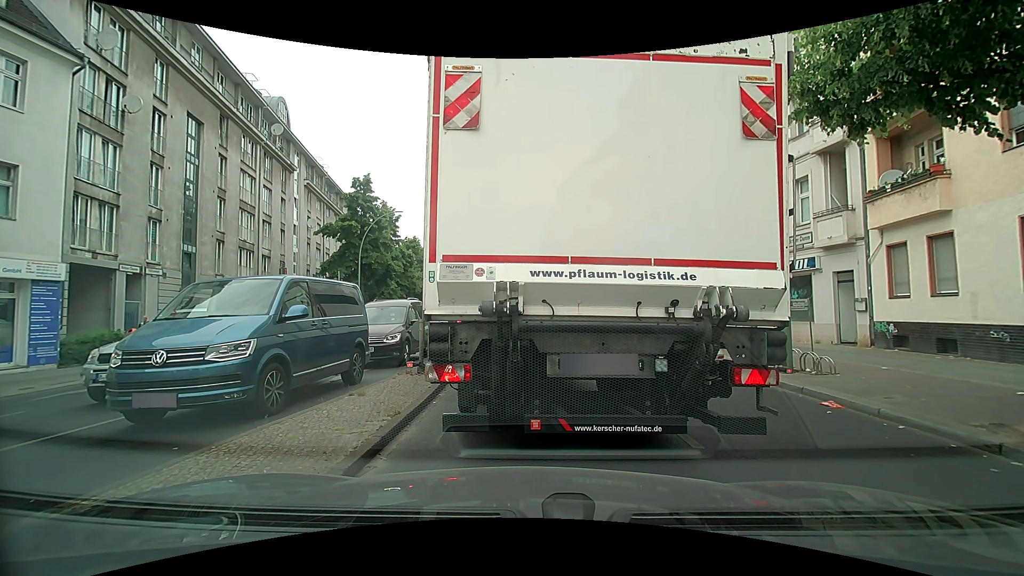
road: secondary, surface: asphalt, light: Day
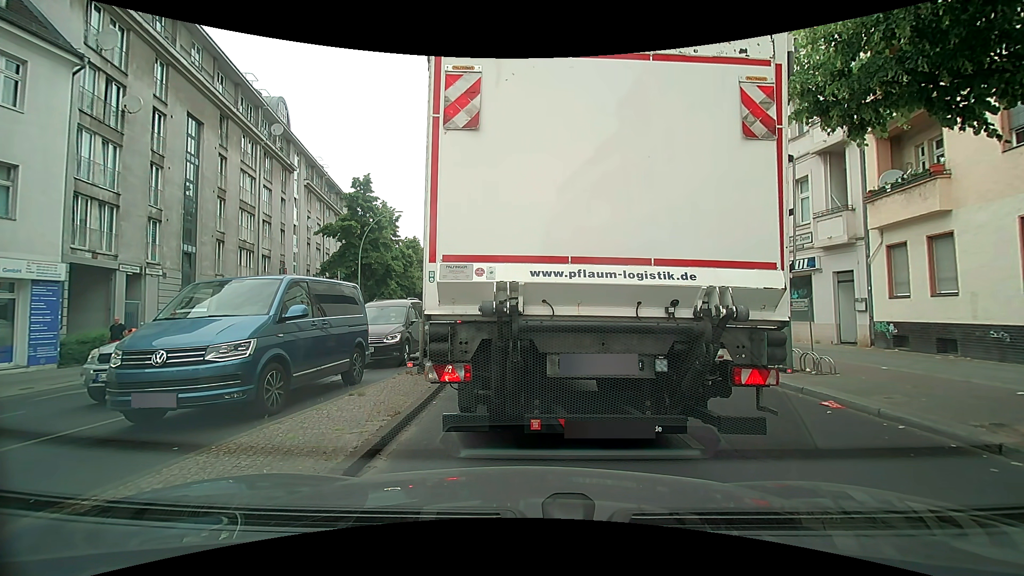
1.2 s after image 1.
(0.0, 0.0) m; 0°
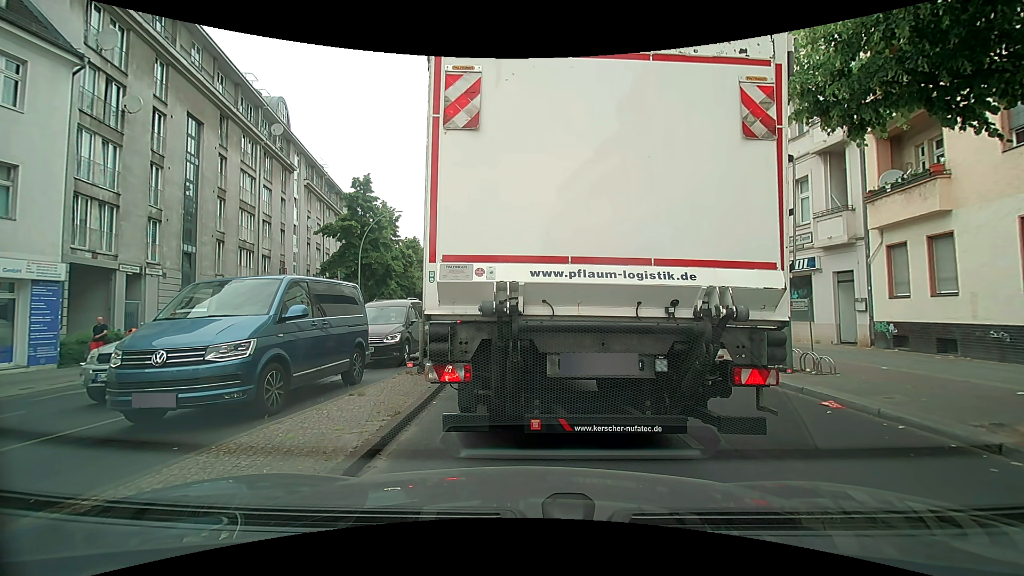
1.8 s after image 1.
(0.0, 0.0) m; 0°
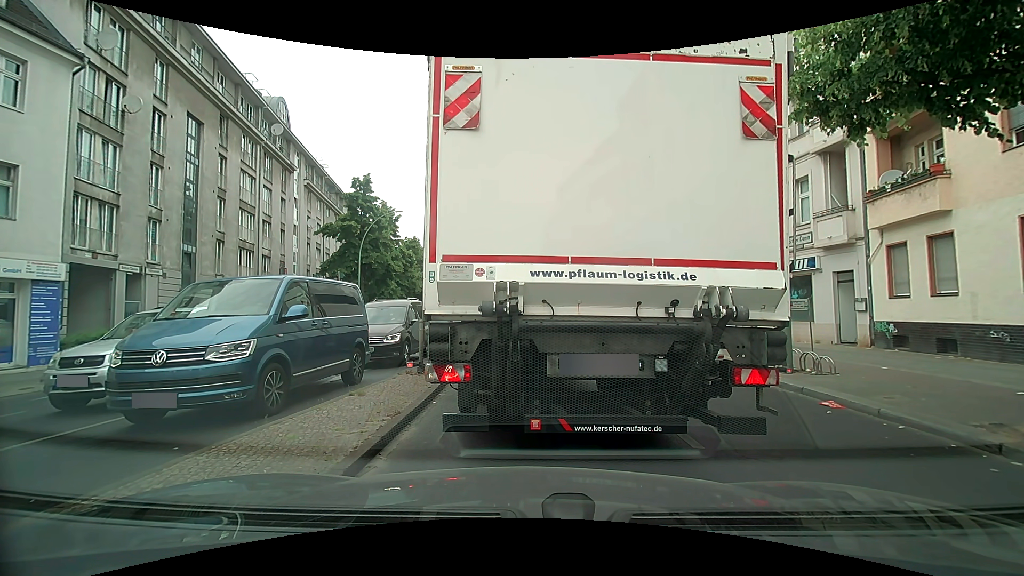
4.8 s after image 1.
(0.0, 0.0) m; 0°
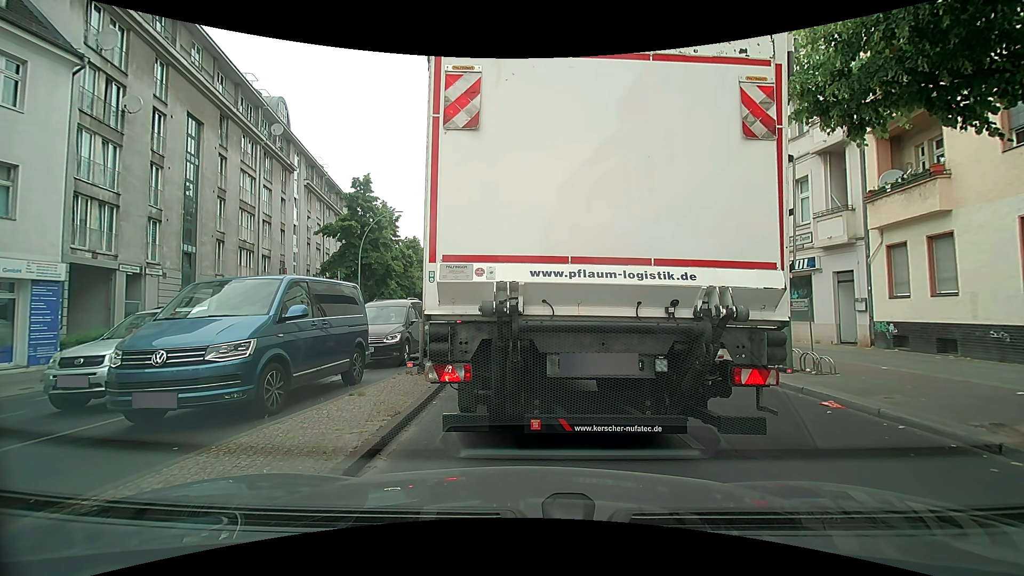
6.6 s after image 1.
(0.0, 0.0) m; 0°
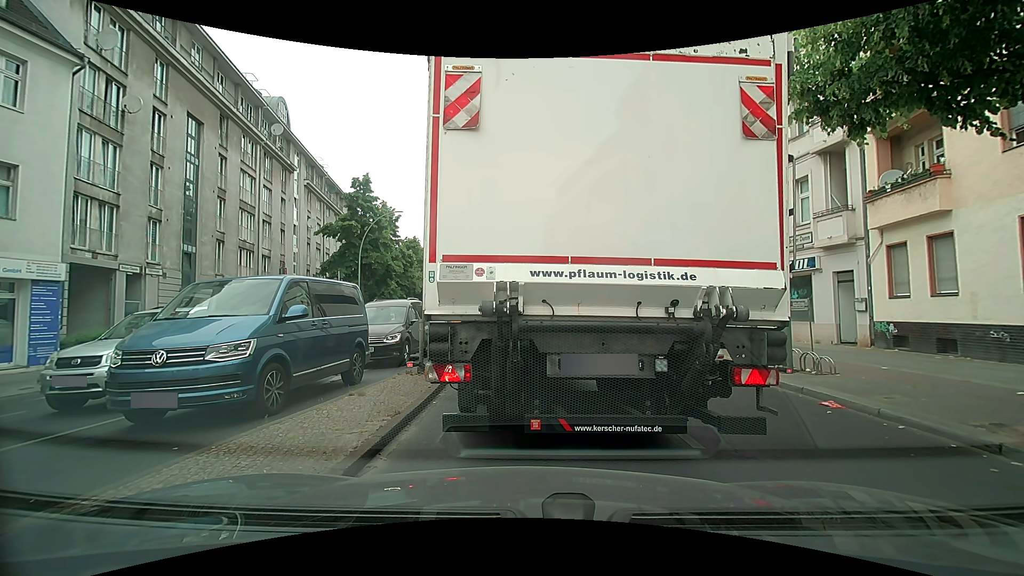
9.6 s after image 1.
(0.0, 0.0) m; 0°
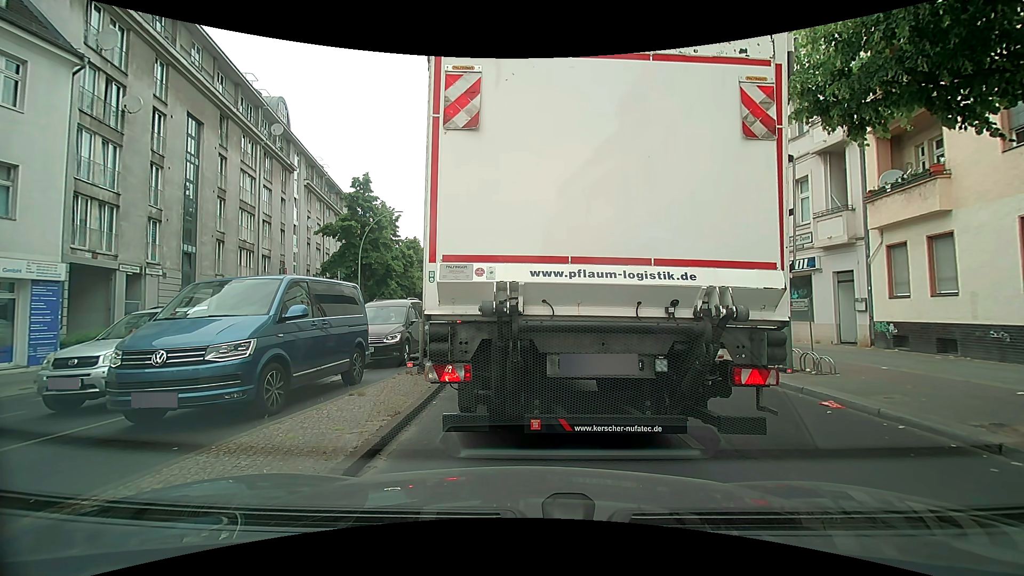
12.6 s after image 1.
(0.0, 0.0) m; 0°
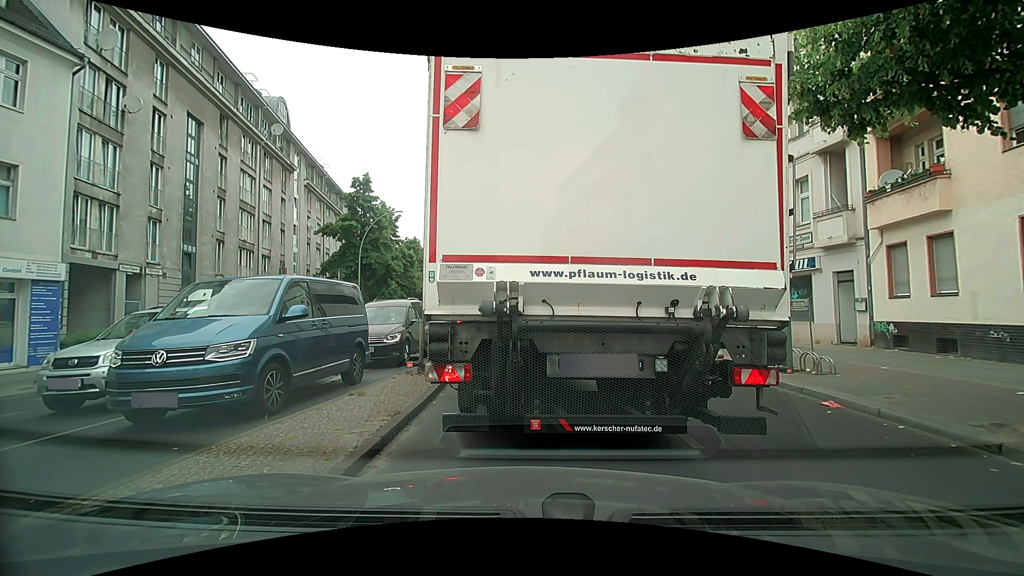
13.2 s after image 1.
(0.0, 0.0) m; 0°
